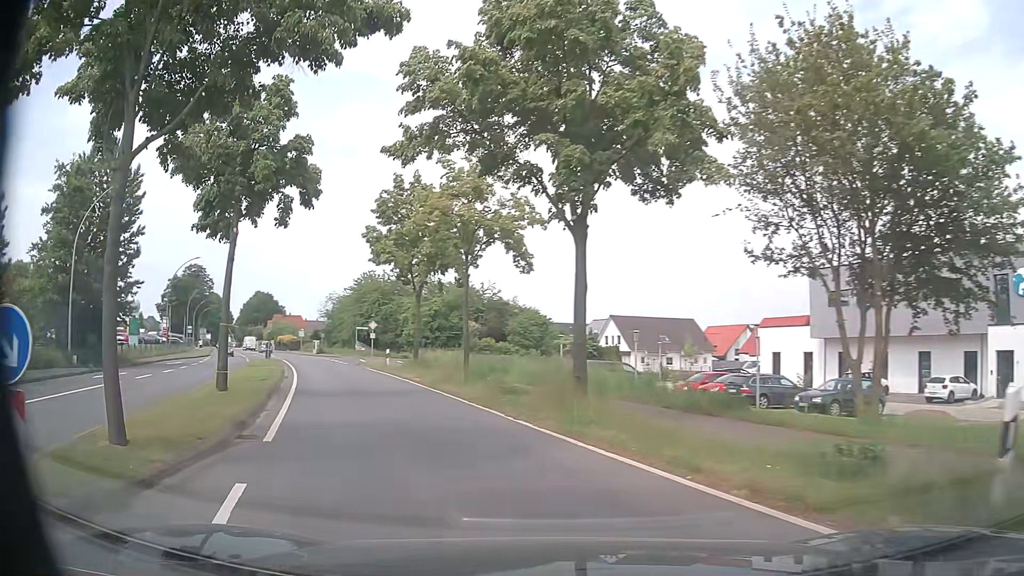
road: primary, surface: asphalt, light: Day
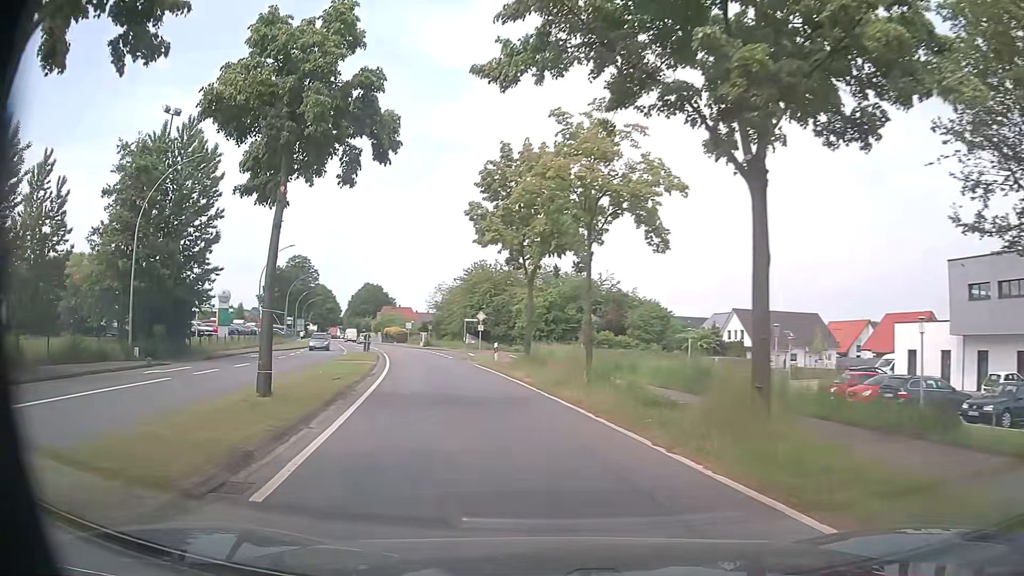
(-0.5, +4.2) m; -11°
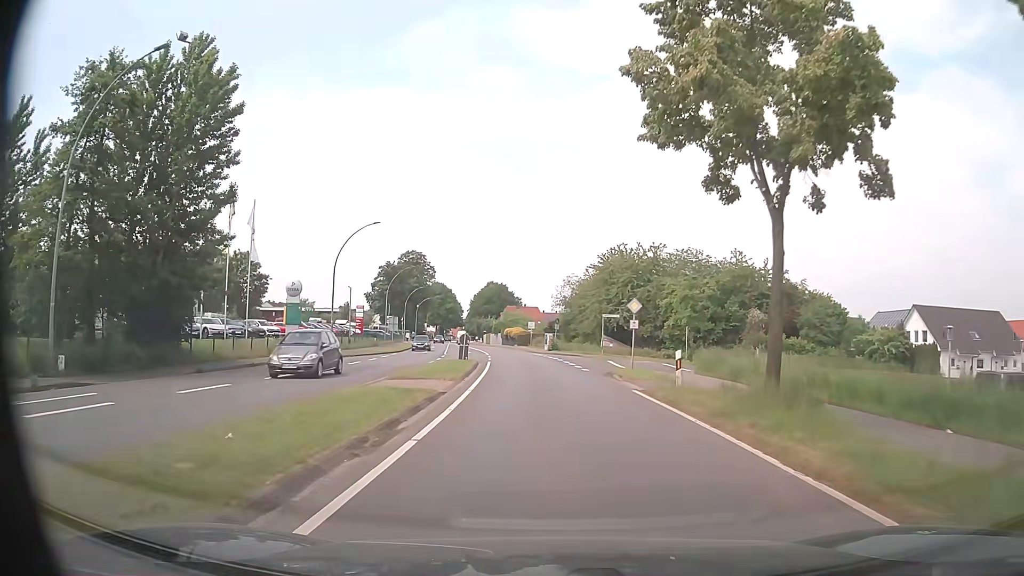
(-2.2, +15.2) m; -12°
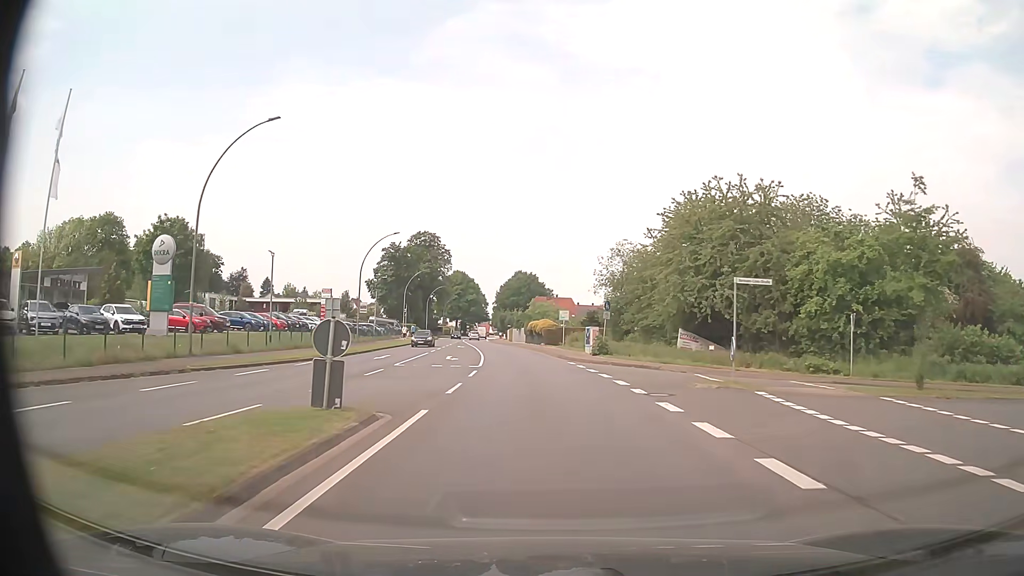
(-0.4, +26.1) m; -2°
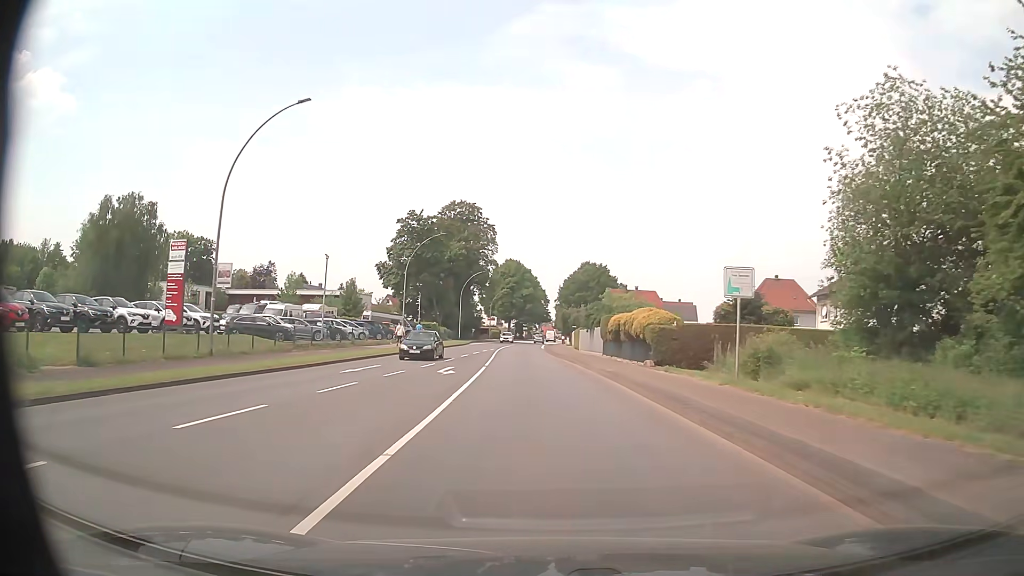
(-1.9, +37.6) m; -6°
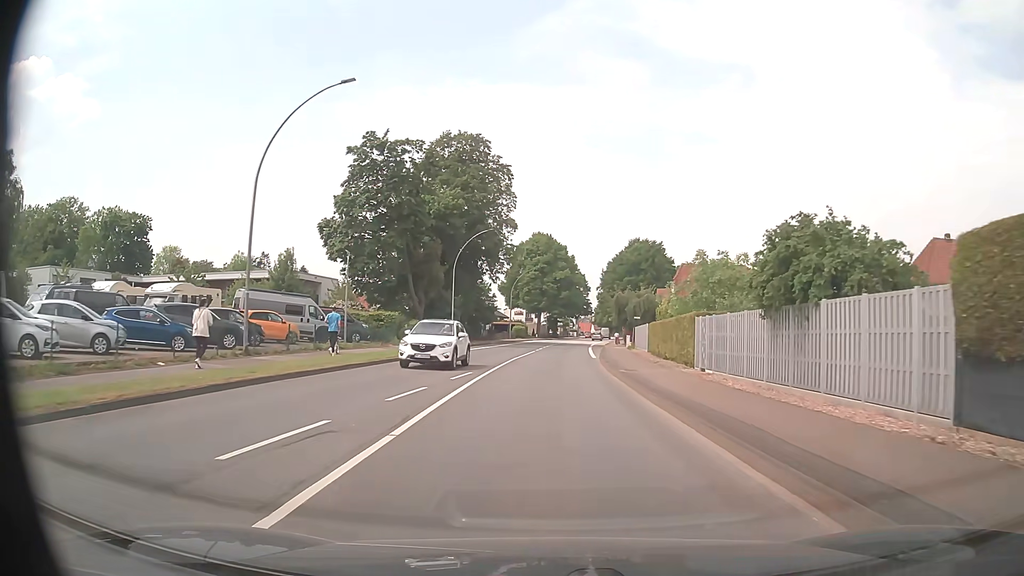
(-1.2, +38.4) m; -3°
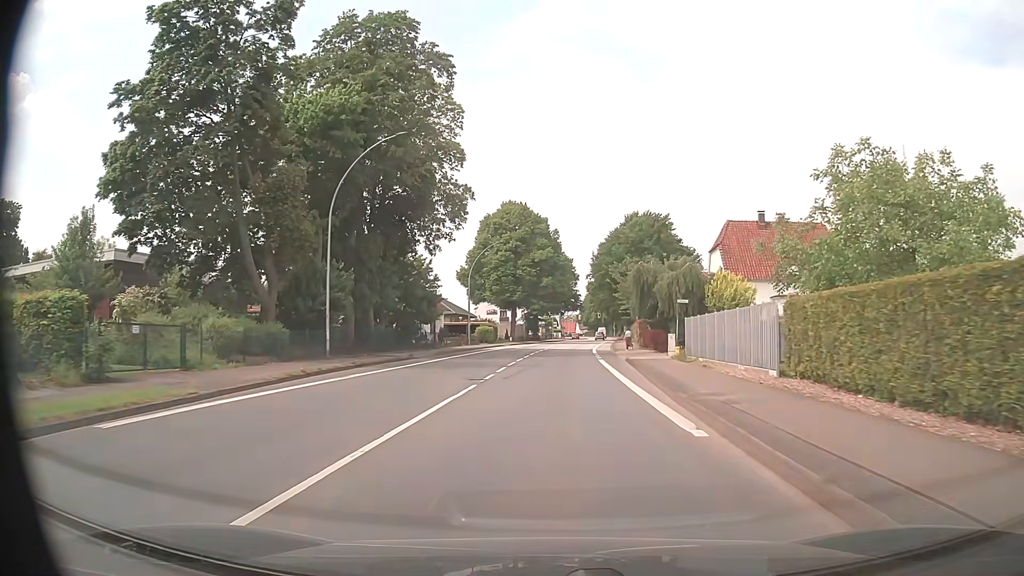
(+0.3, +30.5) m; +1°
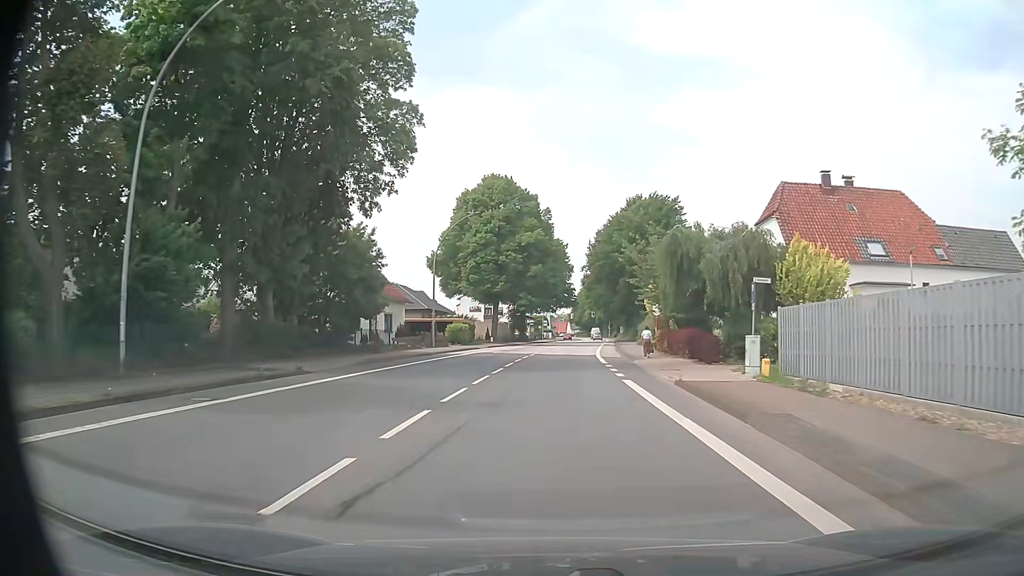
(+0.1, +15.3) m; +1°
(0, +10) (0, +20) (+1, +30) (+1, +40) (+2, +50) (+2, +60) (+3, +70) (+4, +80) (+5, +90) (+6, +100) m
